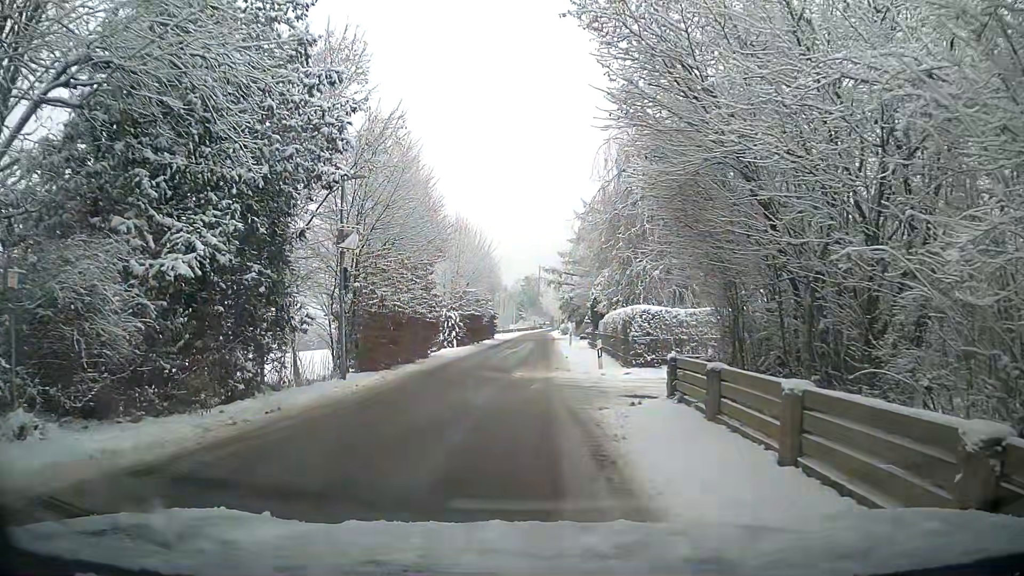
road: residential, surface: asphalt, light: Day
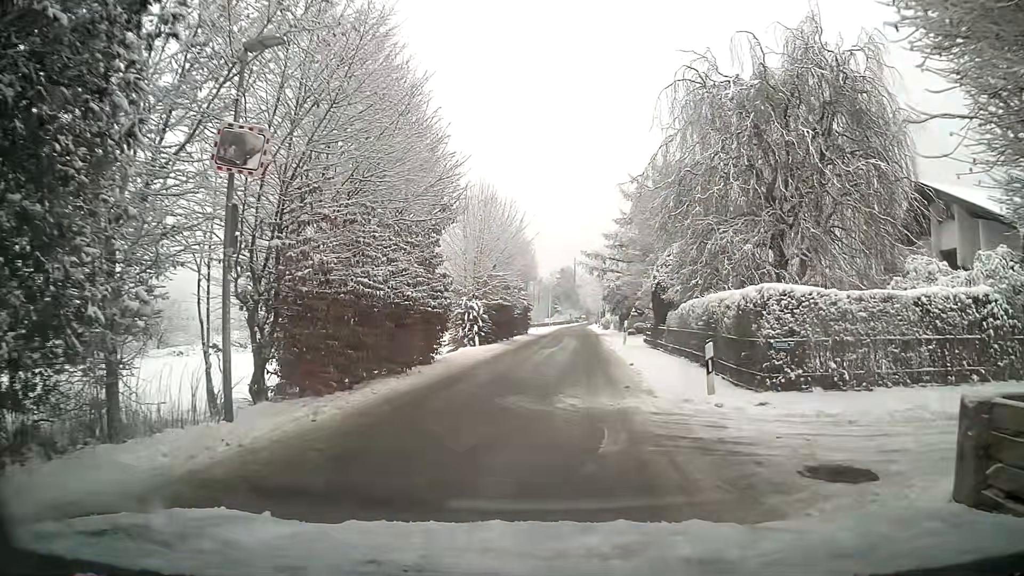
(-0.2, +8.5) m; -1°
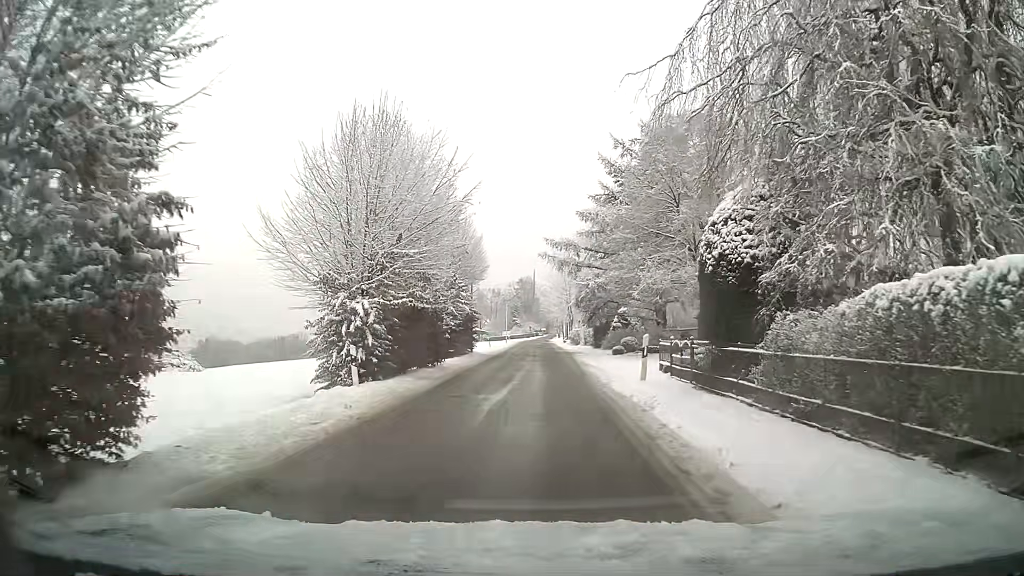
(+0.3, +14.6) m; +2°
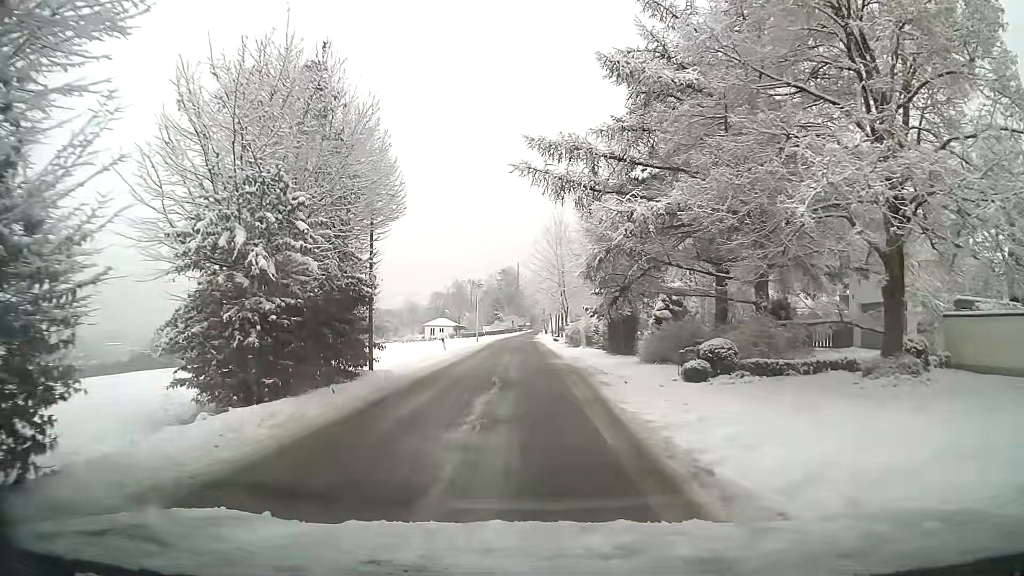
(+0.4, +20.5) m; +1°
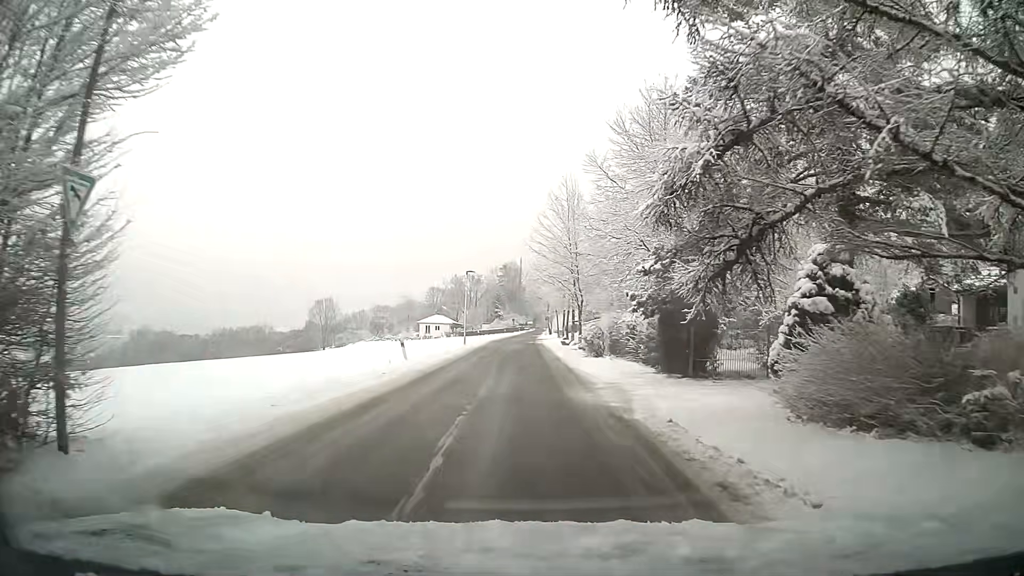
(0.0, +12.7) m; 0°
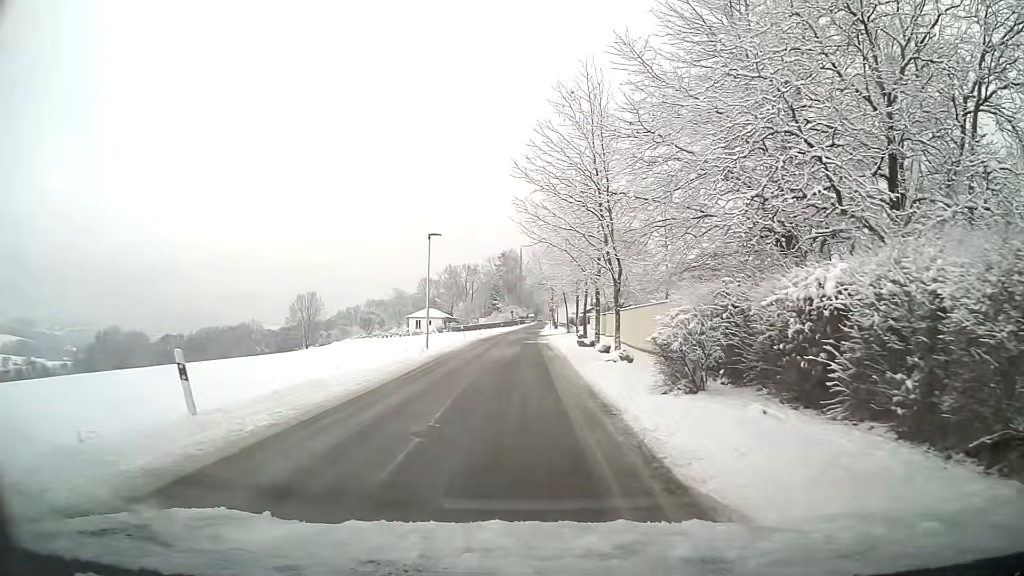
(-0.1, +17.1) m; -1°
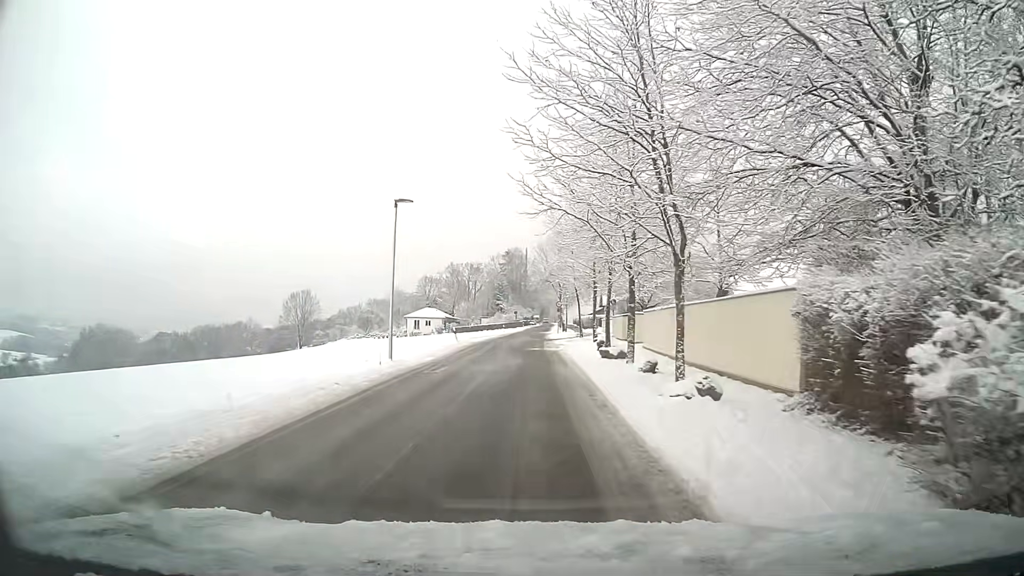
(0.0, +8.7) m; 0°
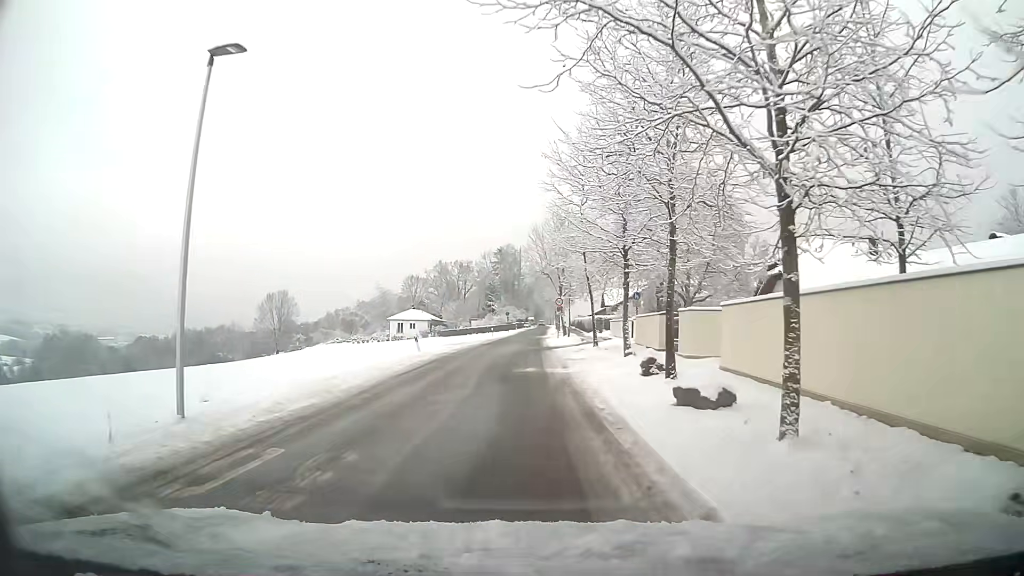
(0.0, +13.1) m; 0°
